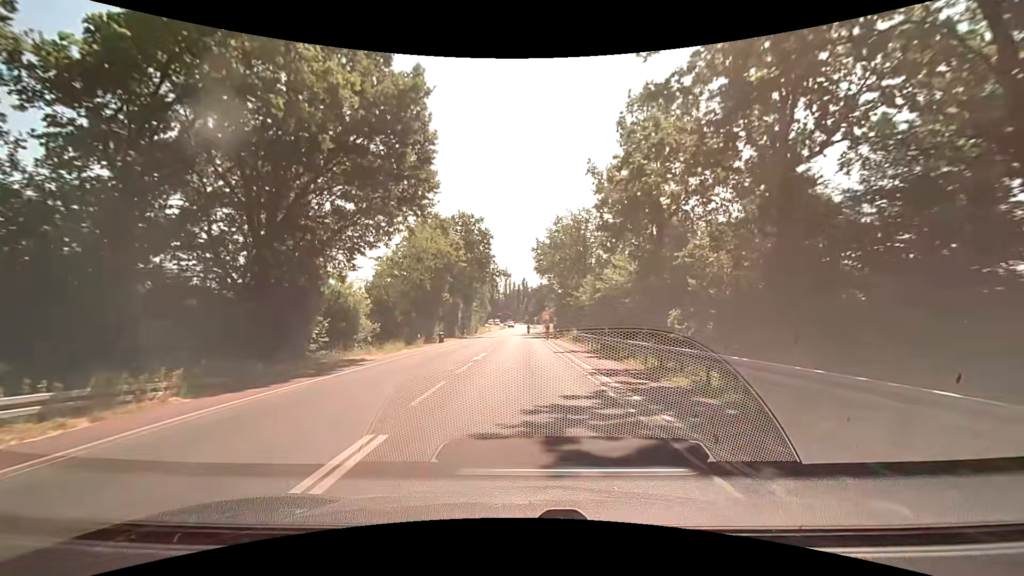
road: secondary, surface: asphalt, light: Day
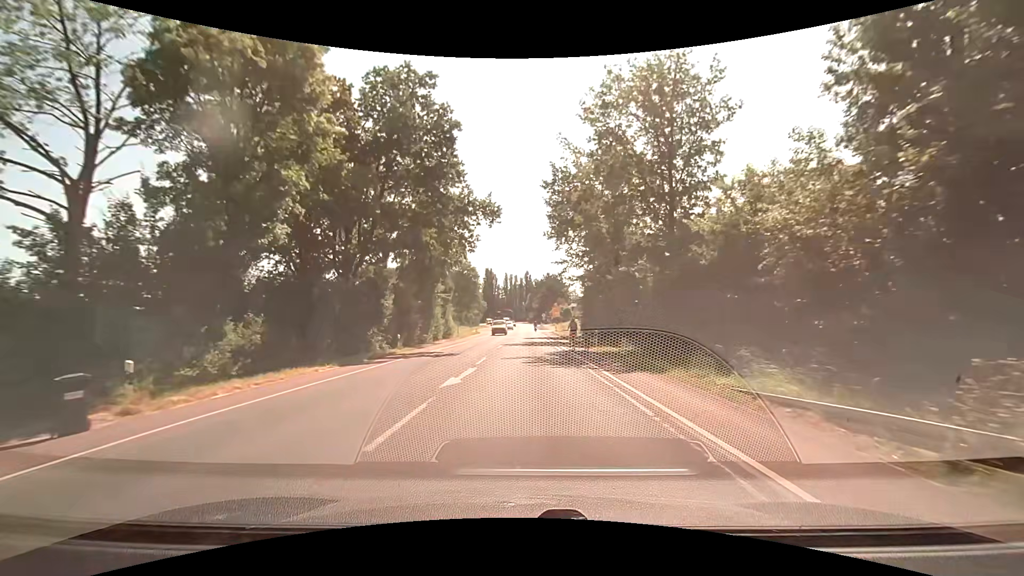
(0.0, +38.6) m; 0°
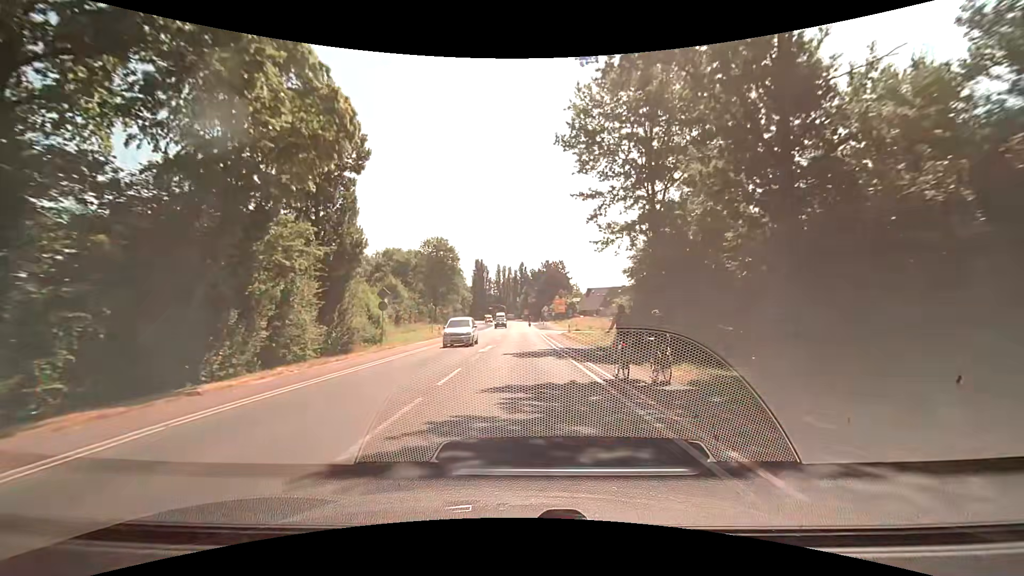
(0.0, +30.7) m; -1°
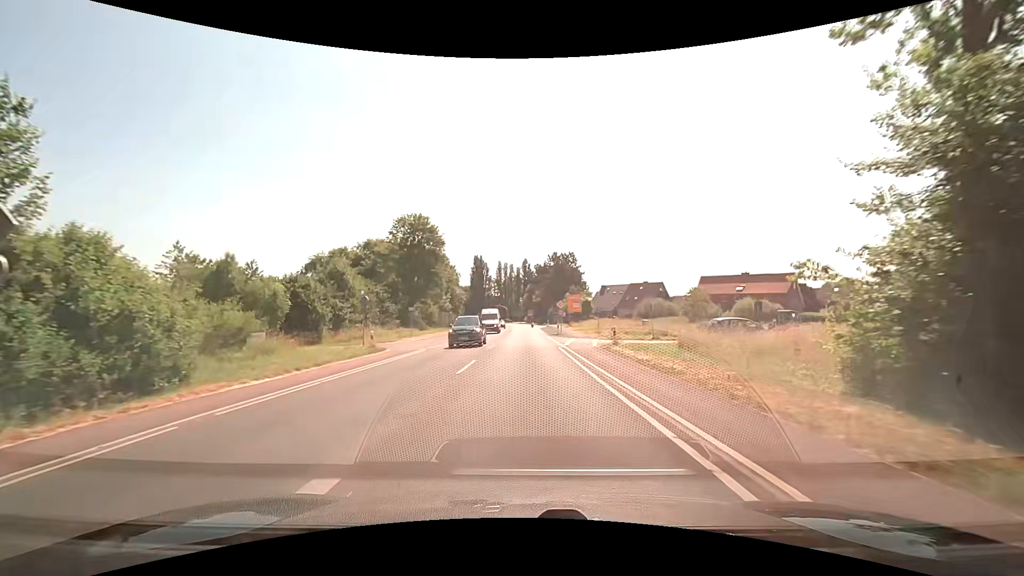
(+0.2, +22.8) m; +1°
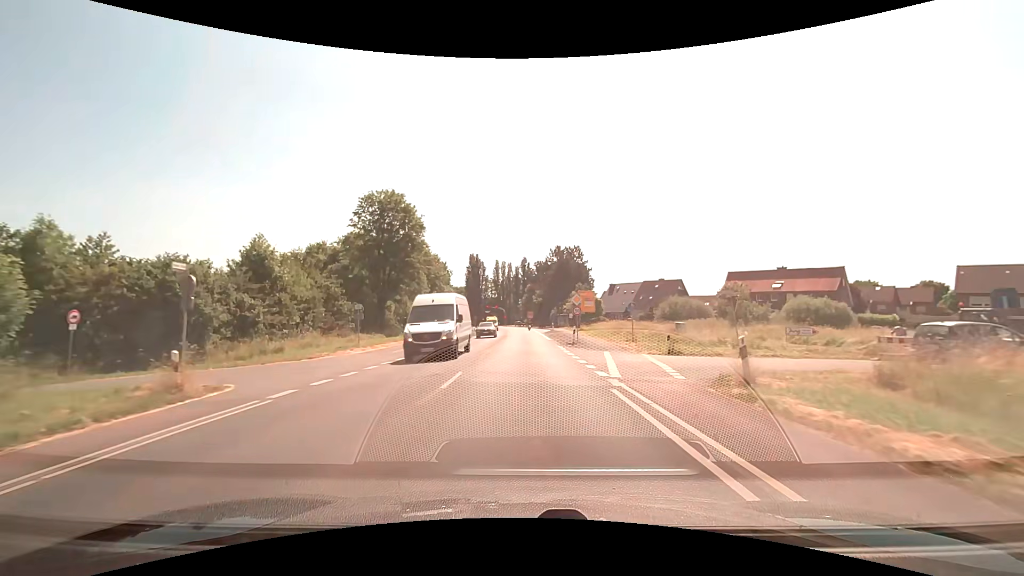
(-0.1, +15.1) m; 0°
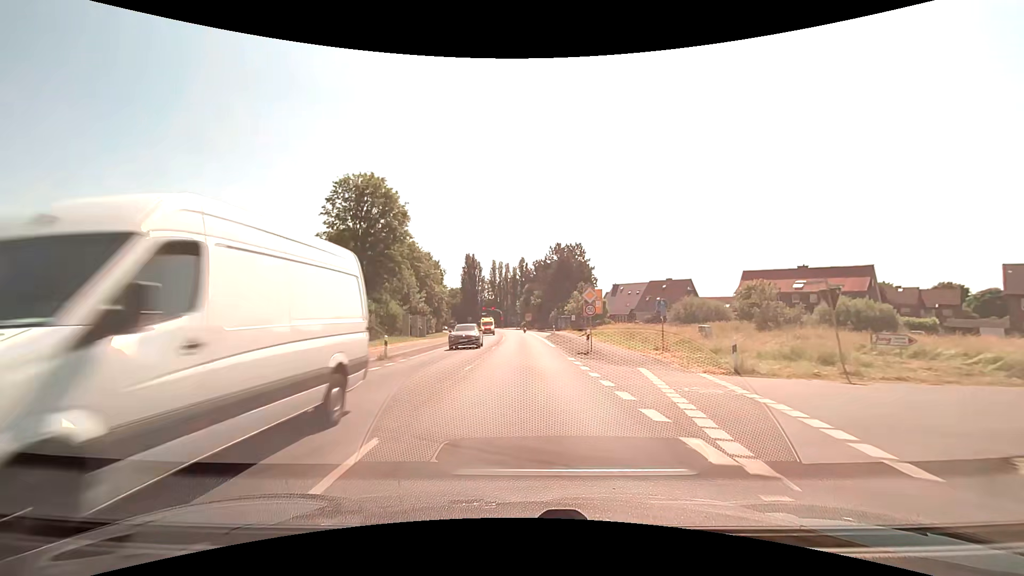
(0.0, +7.5) m; 0°
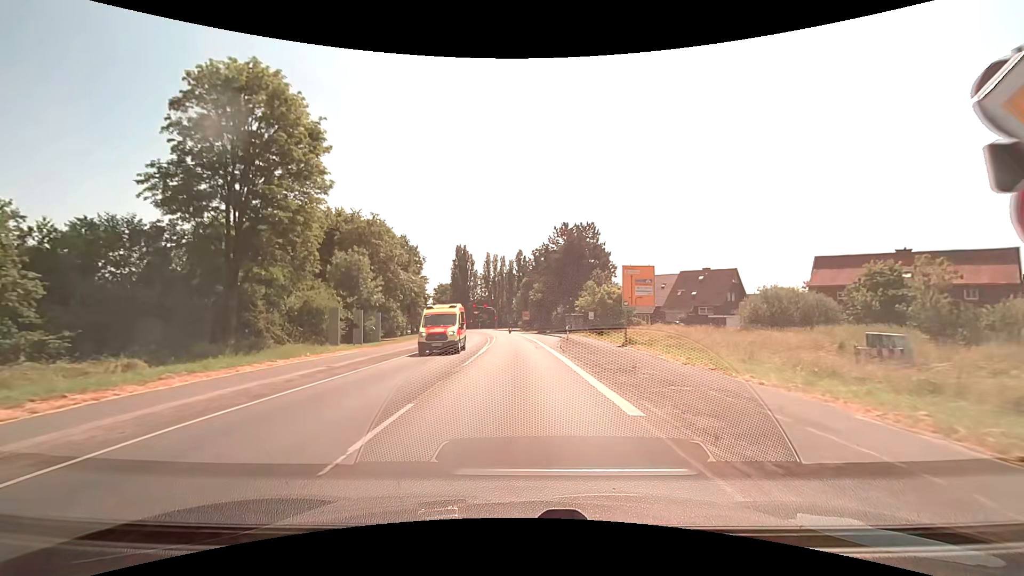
(+0.1, +22.2) m; 0°
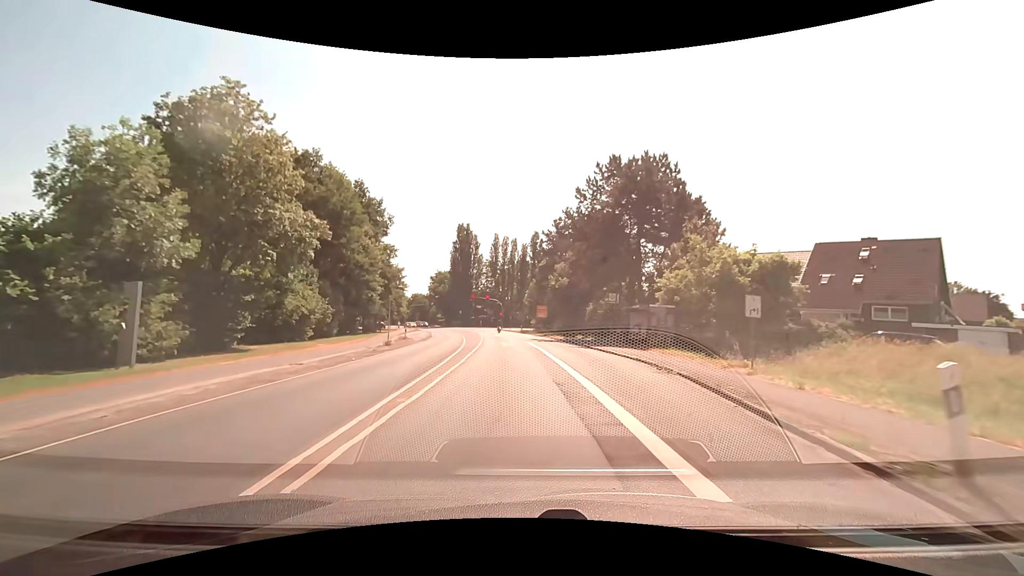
(-0.2, +34.1) m; -1°
(0, +10) (0, +20) (0, +30) (-1, +40) (-1, +50) (-1, +60) (-1, +70) (-3, +80) (-5, +90) (-7, +99) m
